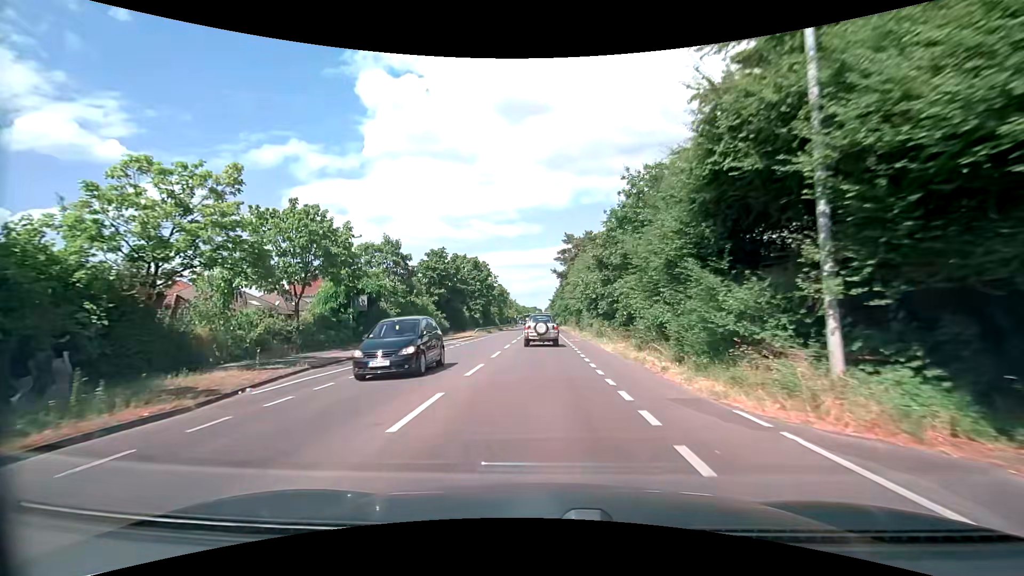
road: secondary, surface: asphalt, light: Day
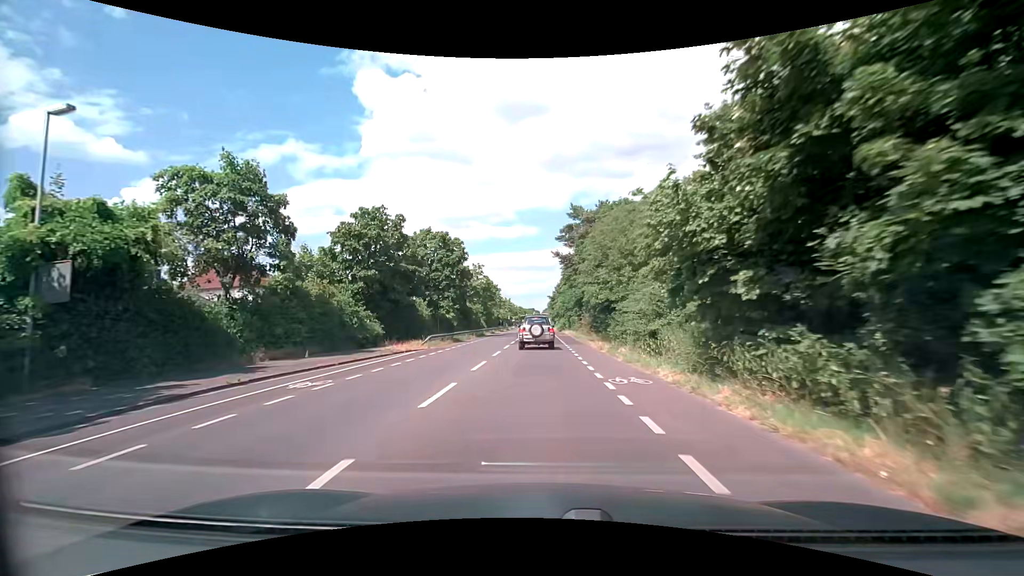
(+0.1, +22.3) m; 0°
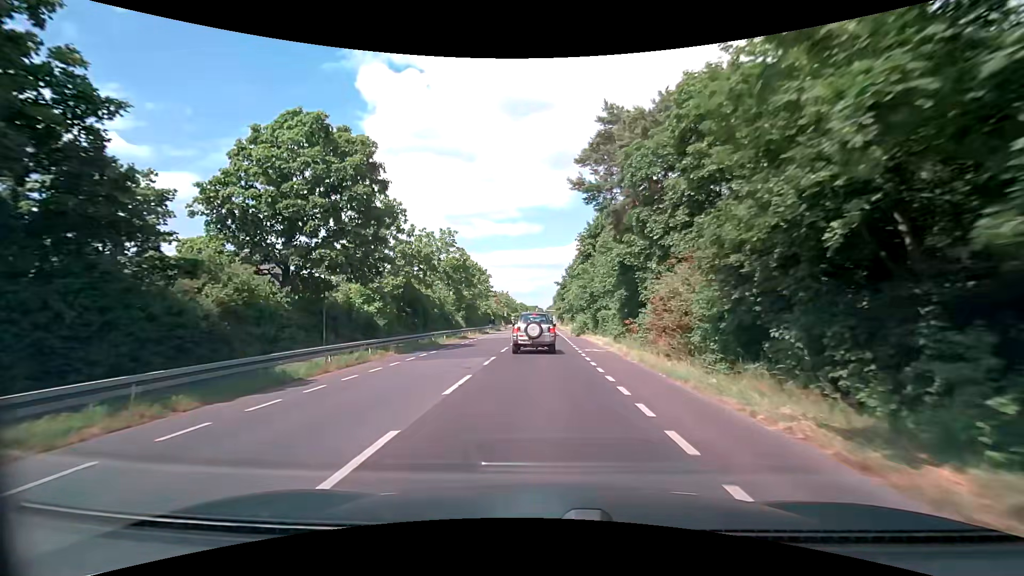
(+0.1, +28.9) m; 0°
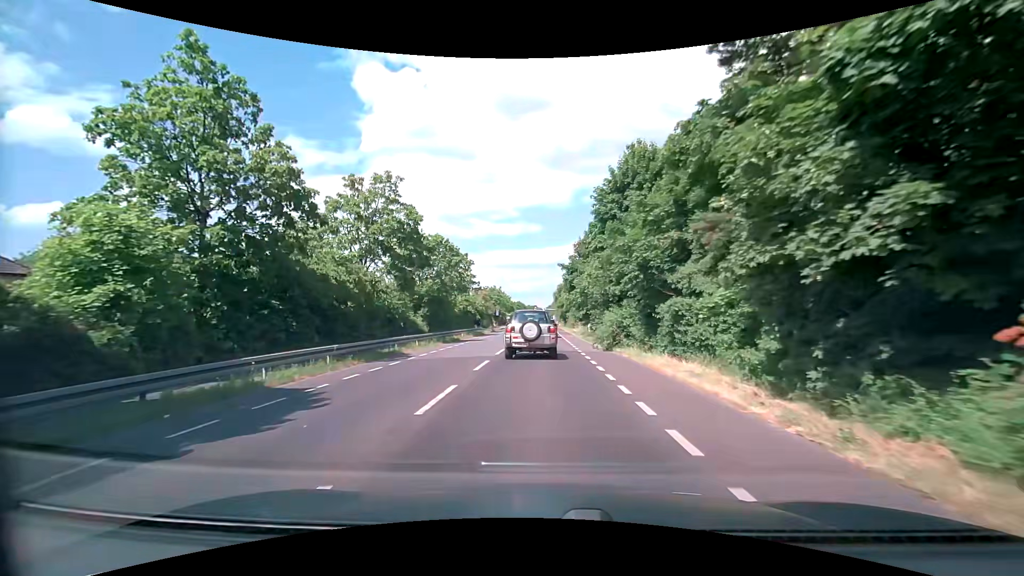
(+0.2, +20.0) m; +1°
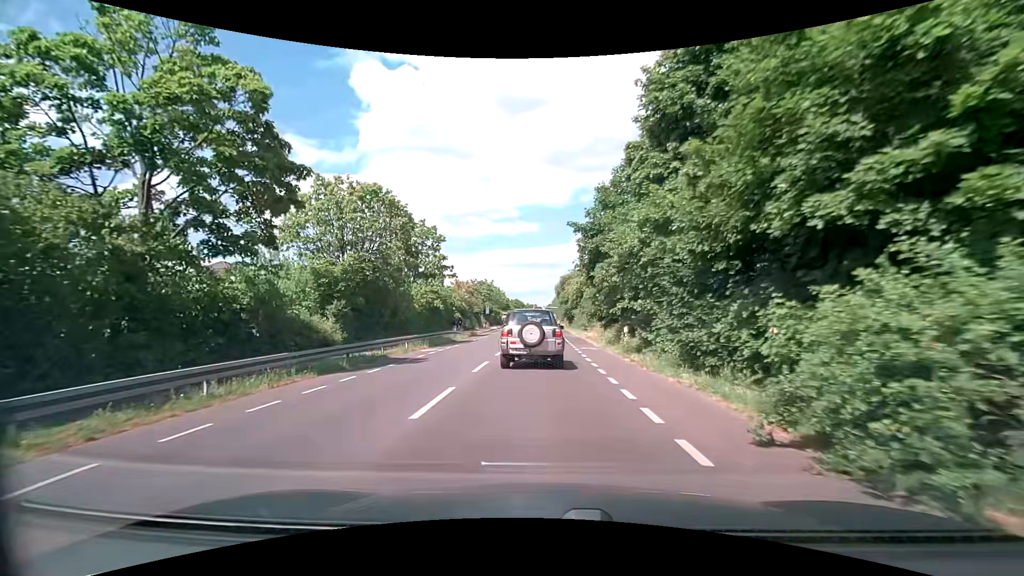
(0.0, +18.2) m; 0°
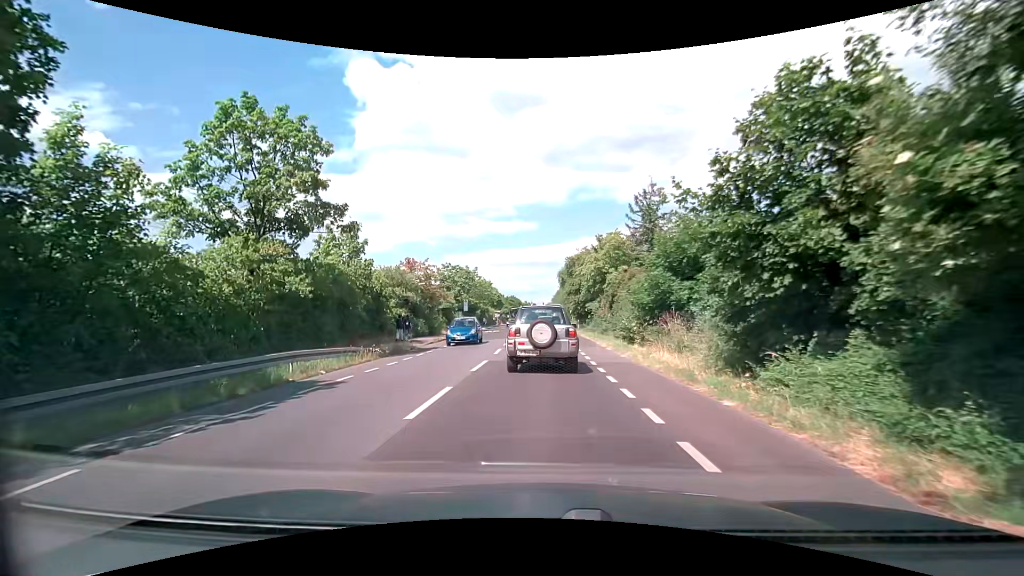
(+0.1, +23.9) m; 0°
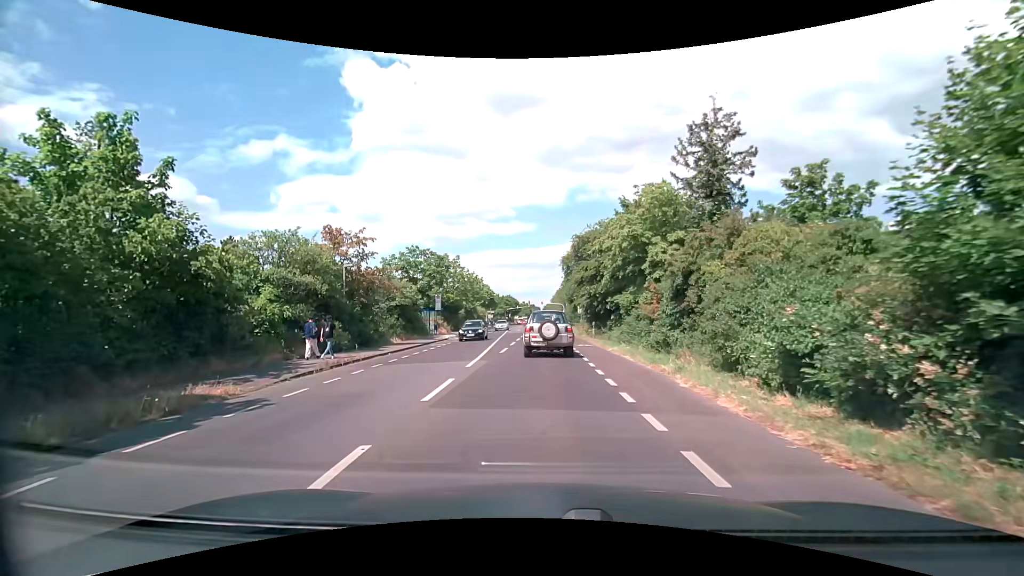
(+0.2, +16.2) m; +1°
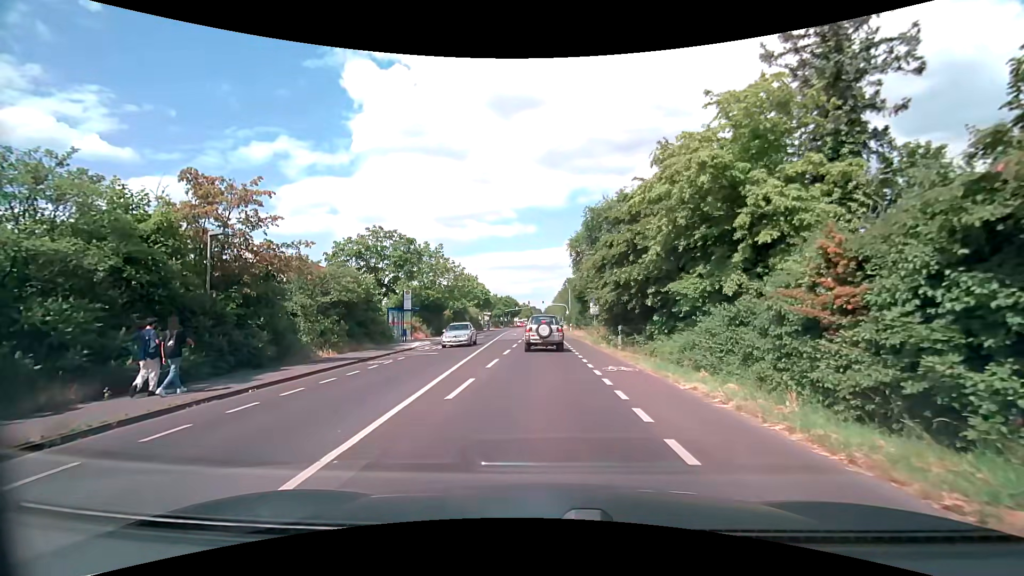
(-0.1, +11.4) m; -1°
